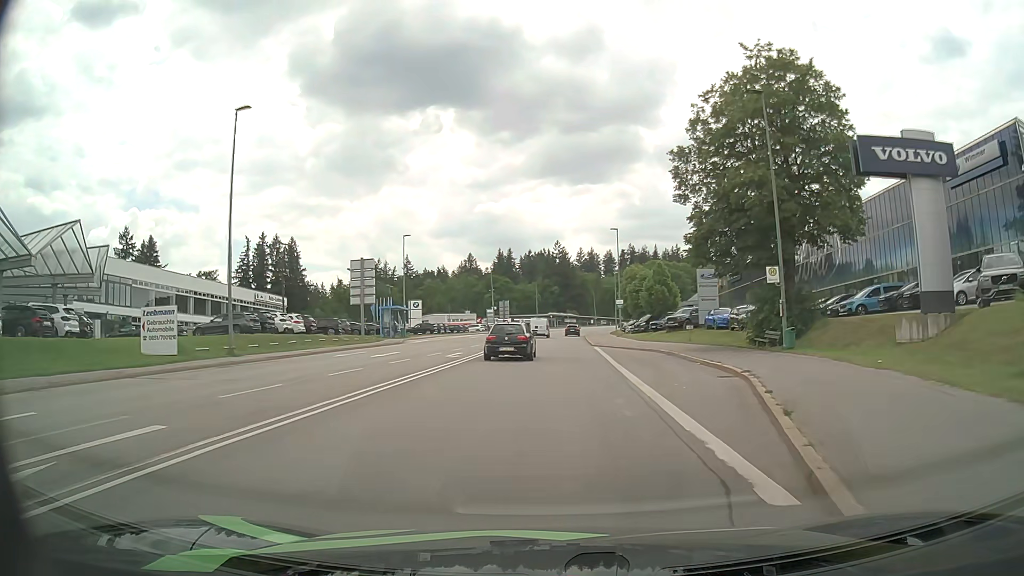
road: secondary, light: Day
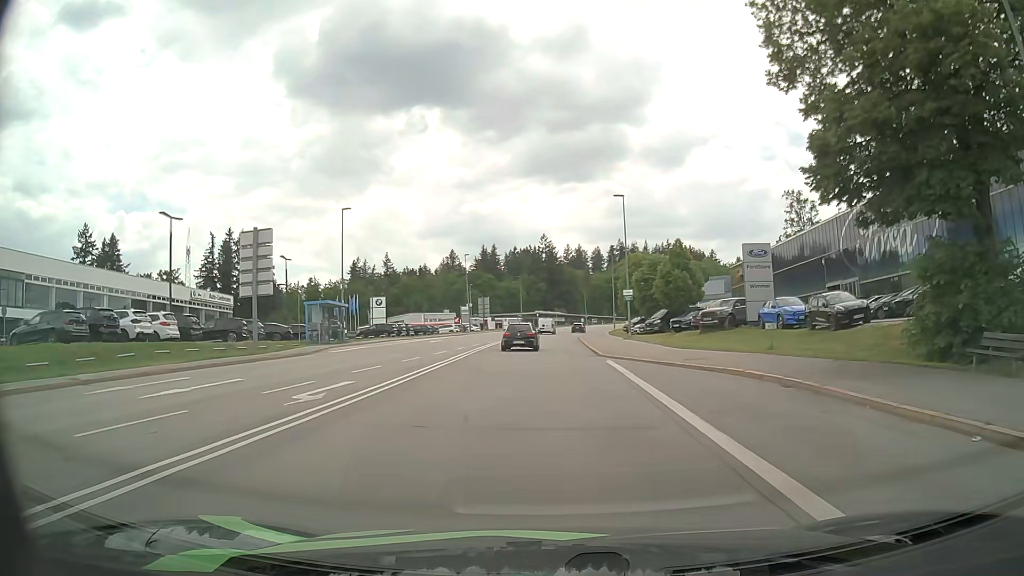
(+0.2, +16.7) m; +1°
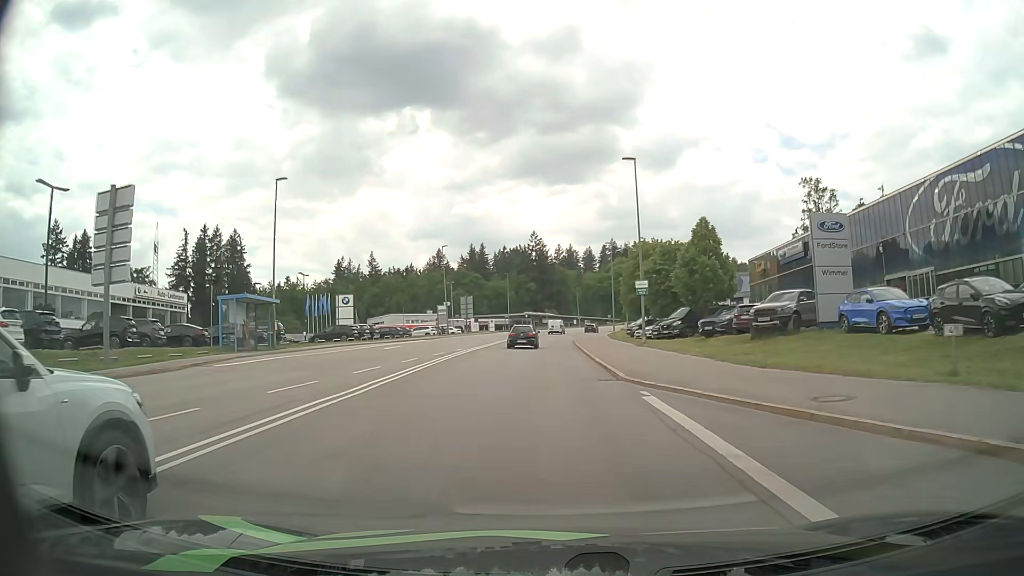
(+0.1, +11.7) m; +1°
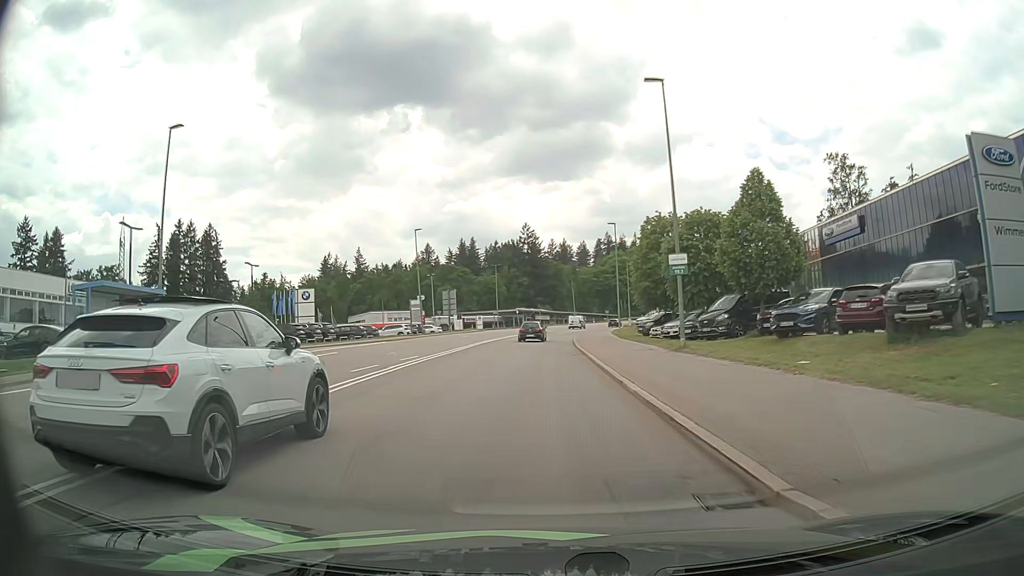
(+0.1, +12.2) m; +1°
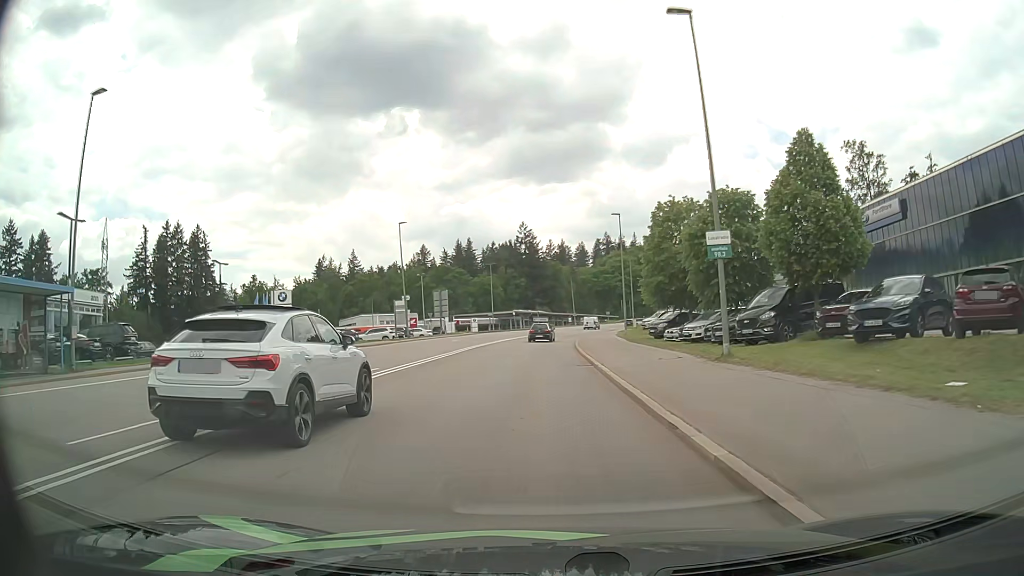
(0.0, +6.3) m; 0°
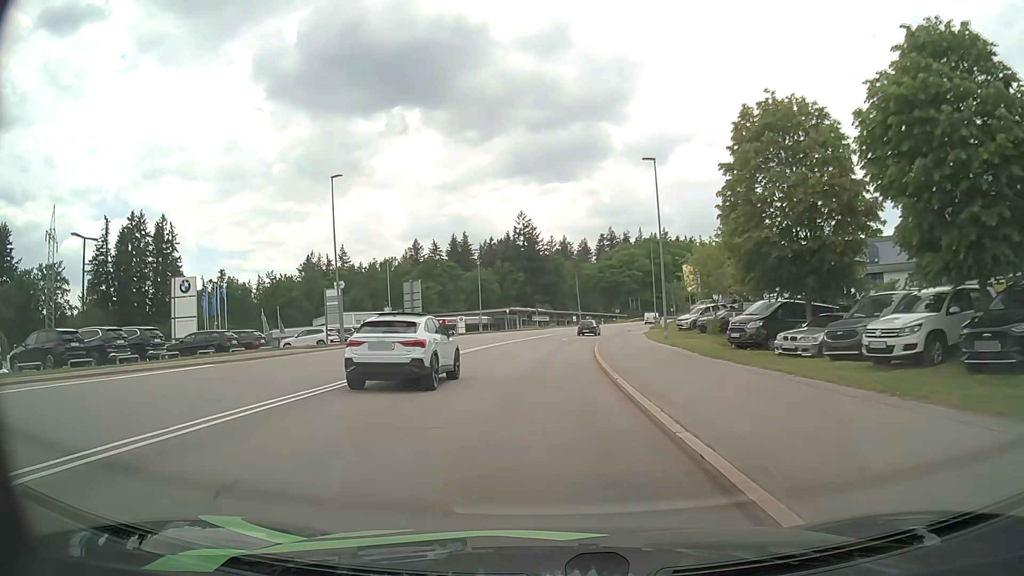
(0.0, +19.7) m; 0°
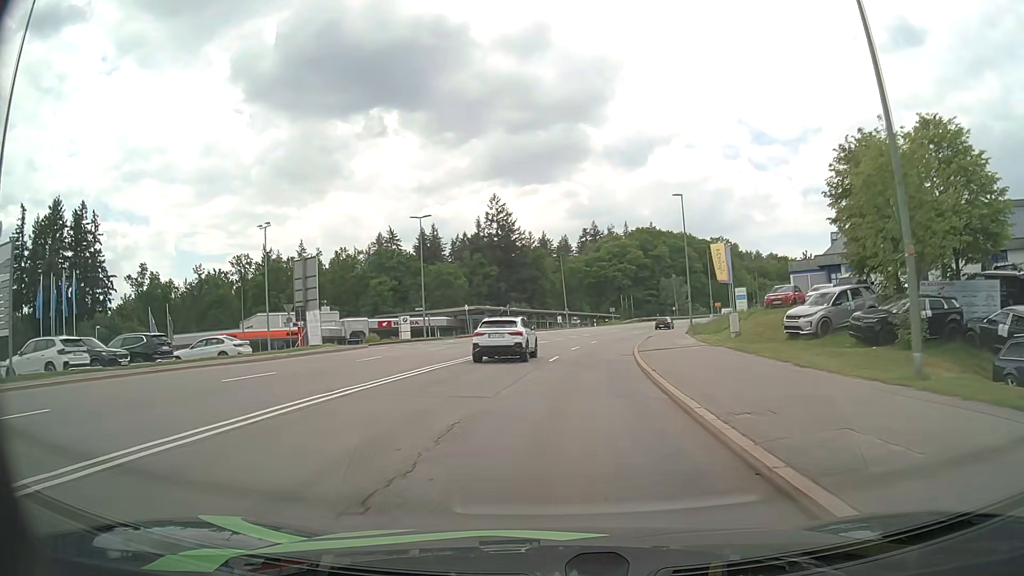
(0.0, +27.8) m; +2°
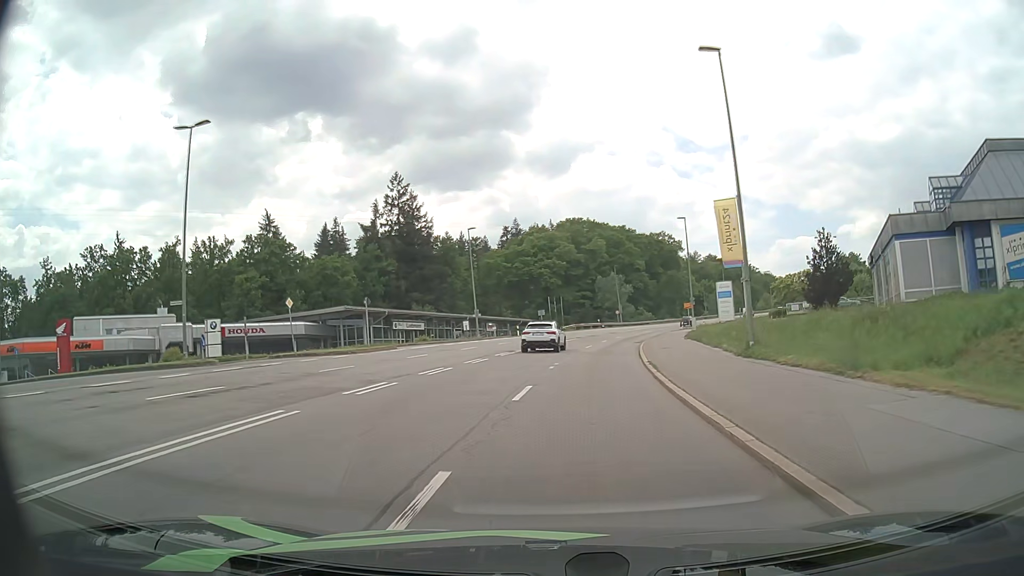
(+1.5, +29.3) m; +7°
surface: asphalt
(0, +10) (+1, +20) (+2, +30) (+3, +40) (+5, +50) (+7, +59) (+10, +69) (+13, +79) (+16, +88) (+20, +97) m
